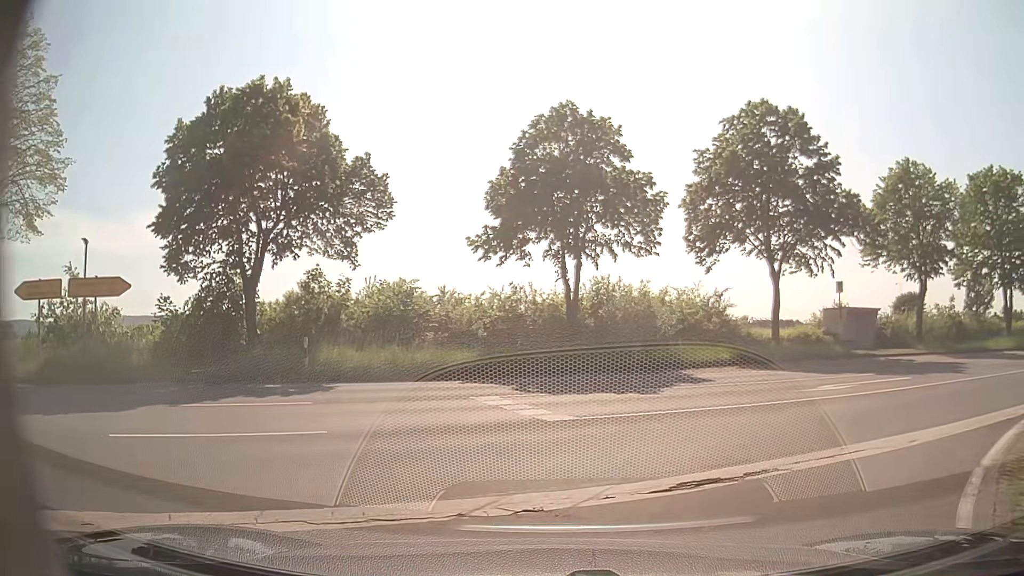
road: tertiary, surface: asphalt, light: Day
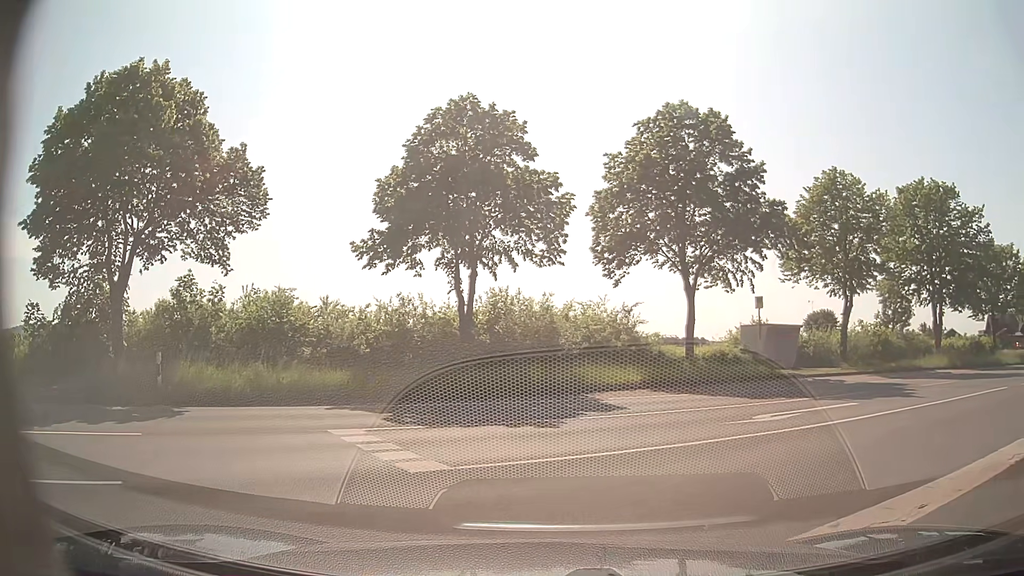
(+0.1, +2.5) m; +7°
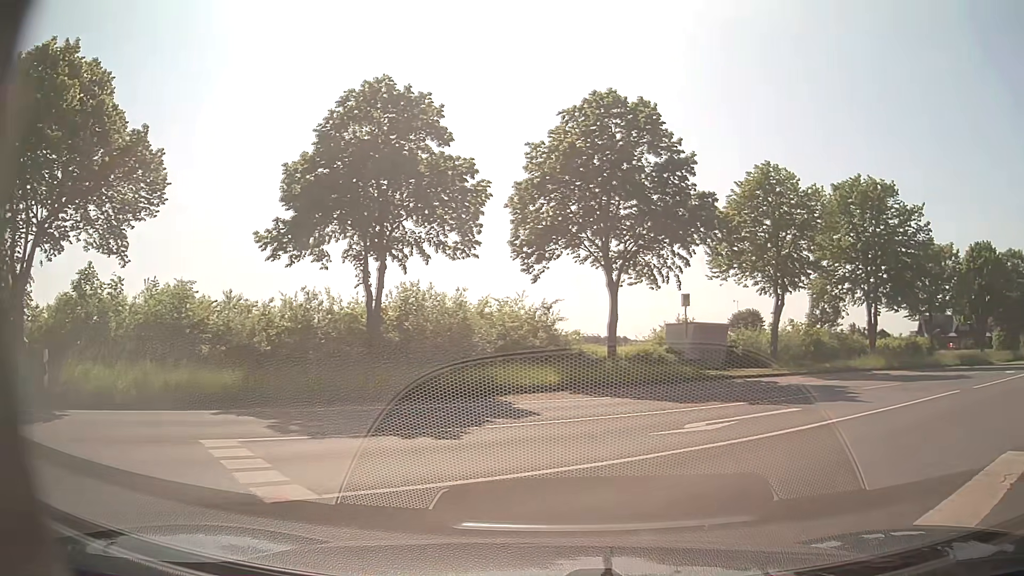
(+0.1, +1.6) m; +6°
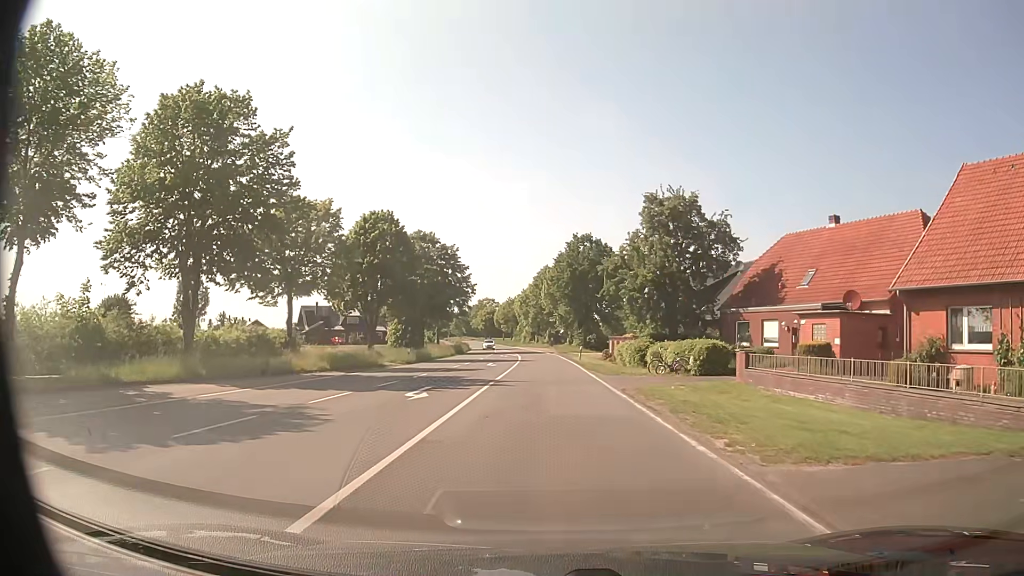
(+10.5, +14.6) m; +54°
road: secondary
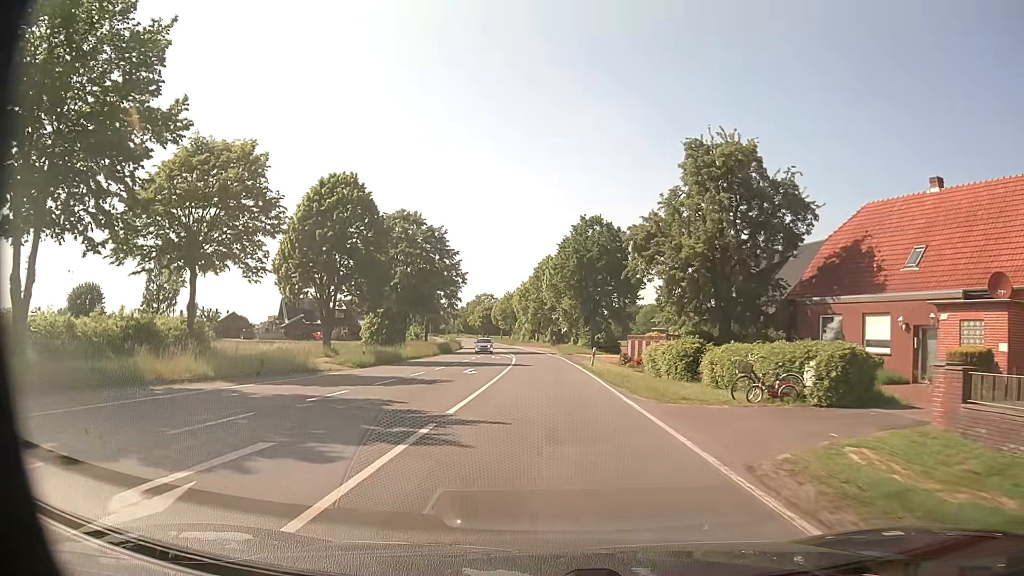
(-0.1, +12.9) m; 0°
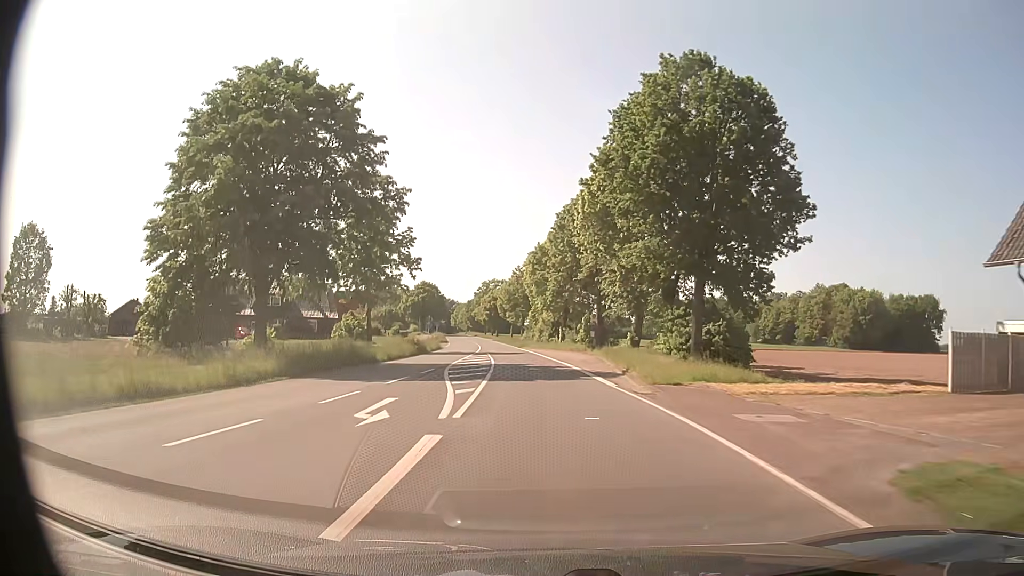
(-0.6, +45.0) m; -2°
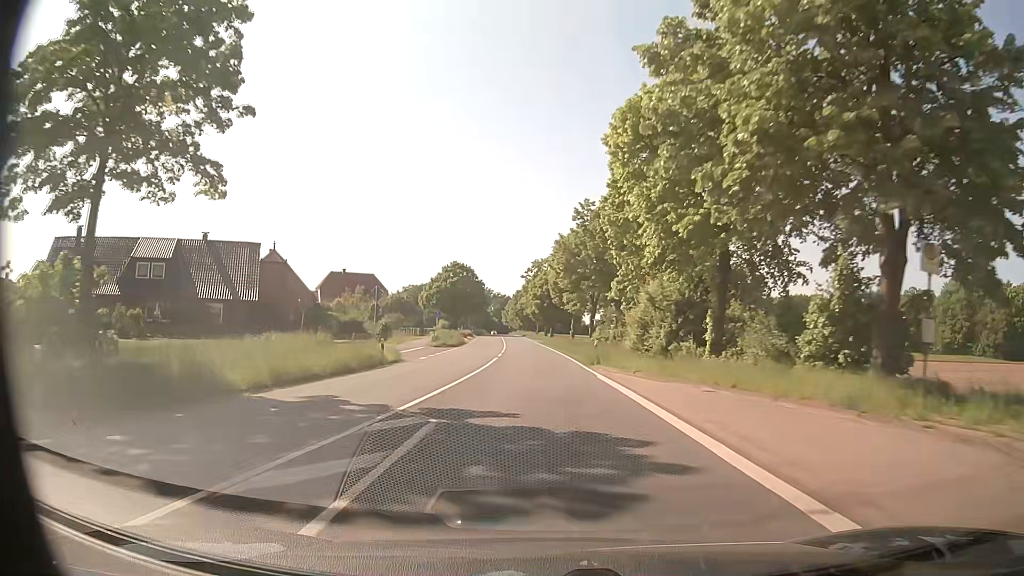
(-2.1, +44.7) m; -5°
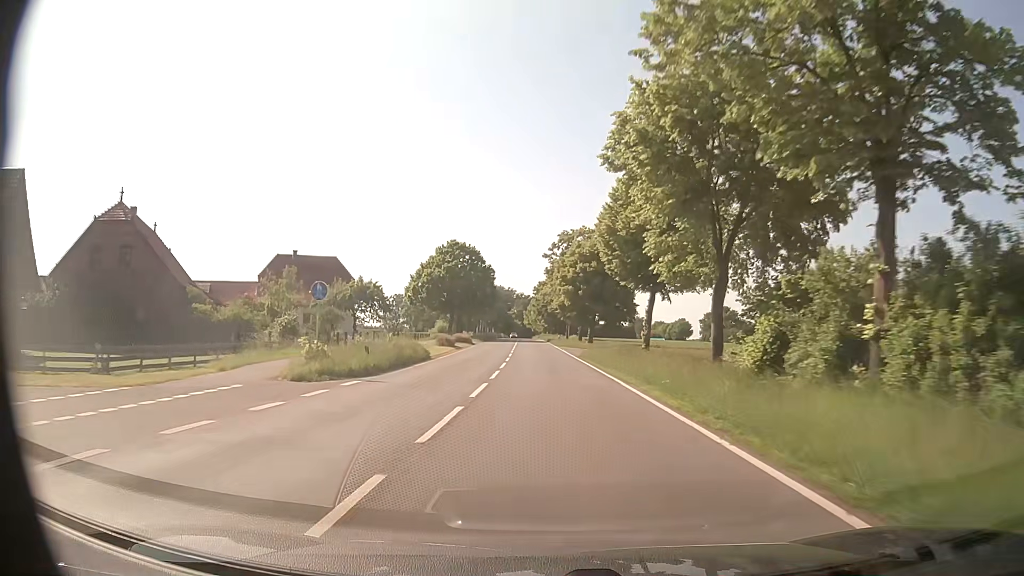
(-0.8, +34.1) m; -2°
(0, +10) (0, +20) (0, +30) (0, +40) (-1, +50) (-1, +60) (-1, +70) (-1, +80) (-2, +90) (-2, +100) m
